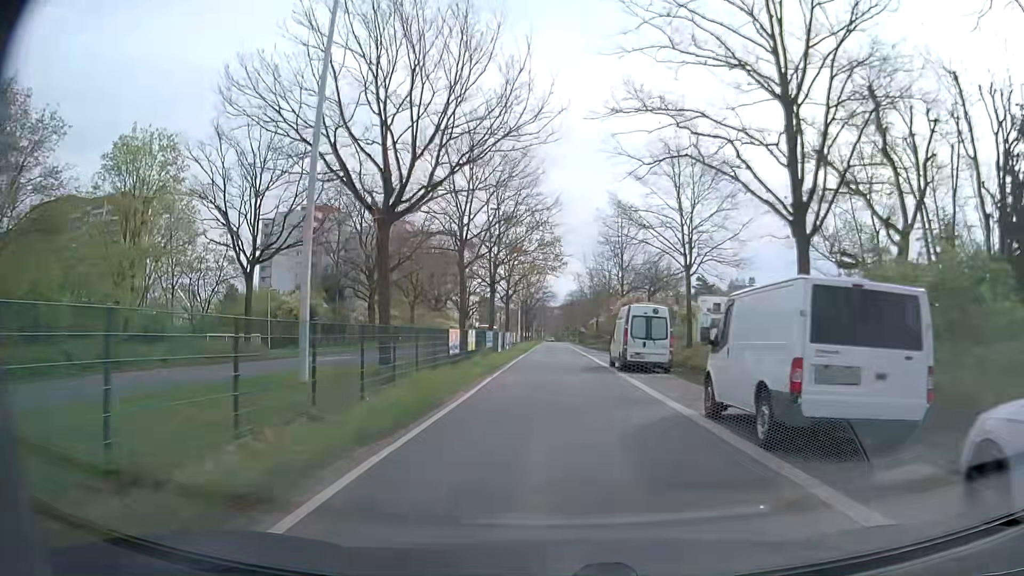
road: secondary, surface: asphalt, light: Day
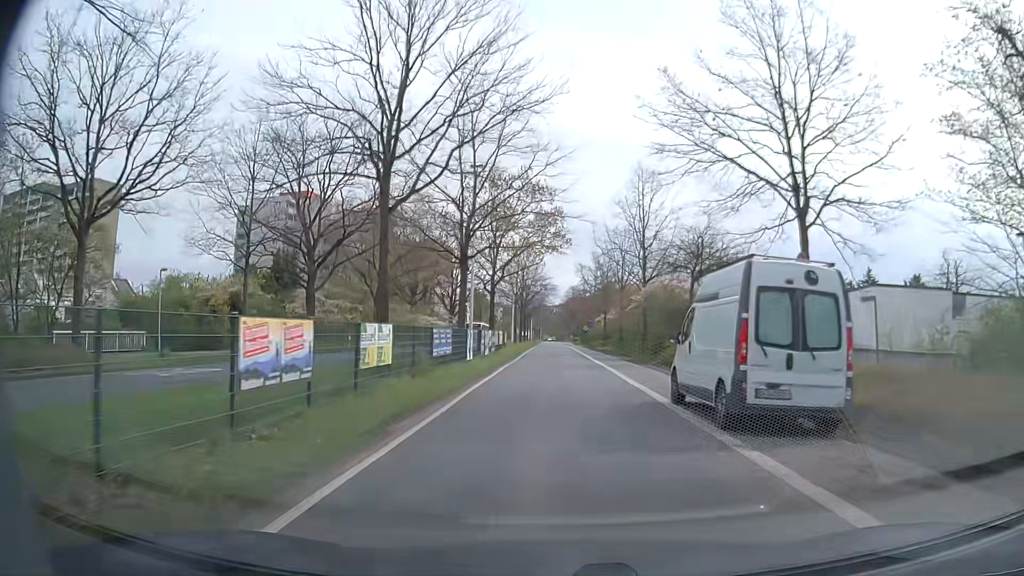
(0.0, +15.2) m; 0°
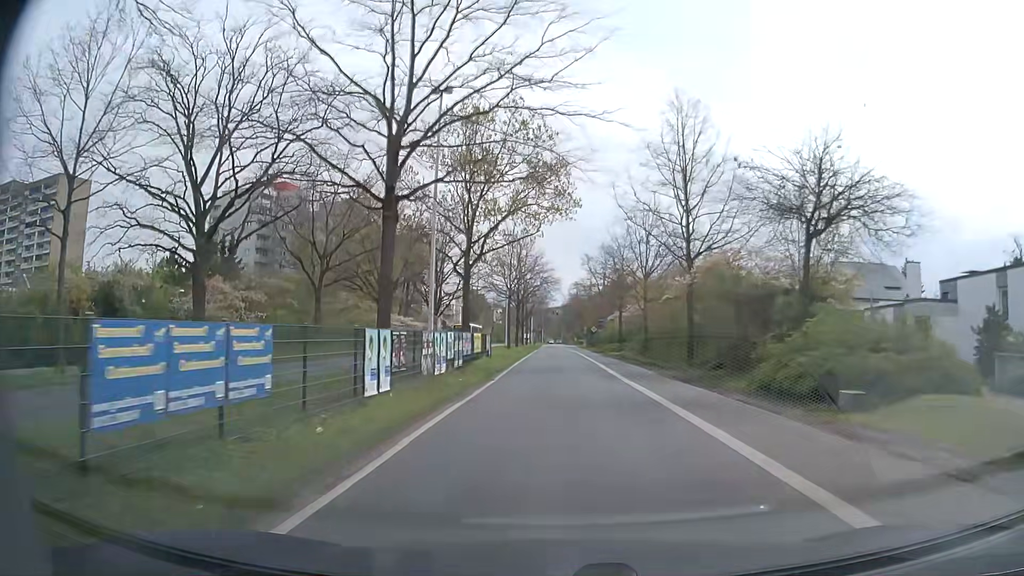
(0.0, +15.2) m; 0°
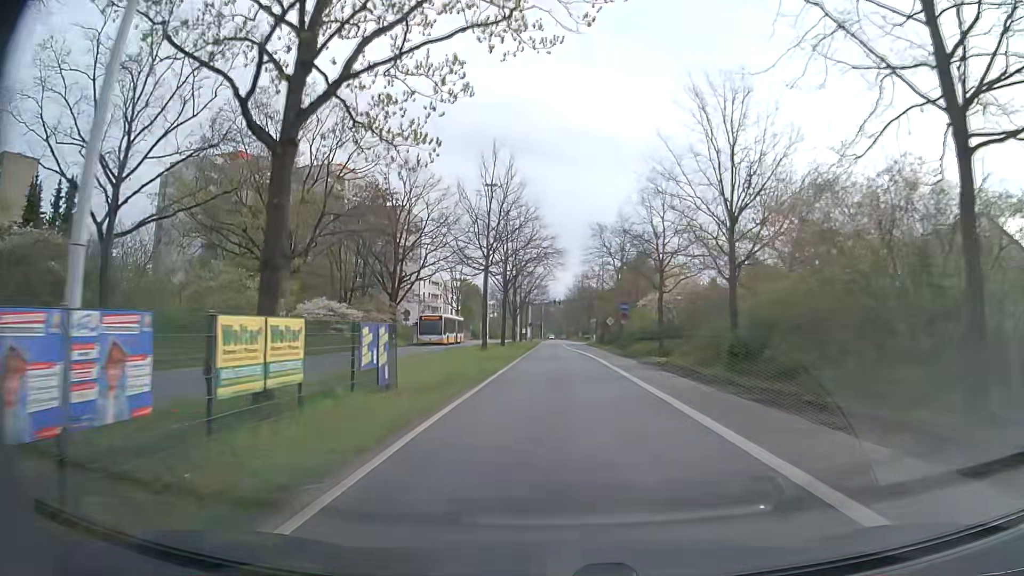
(-0.1, +22.9) m; 0°
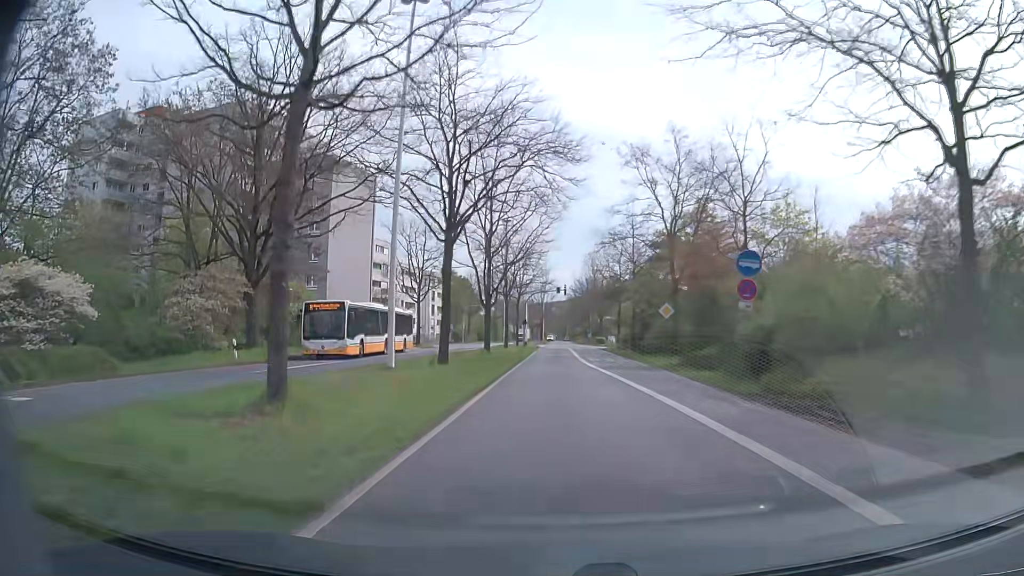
(0.0, +30.6) m; 0°
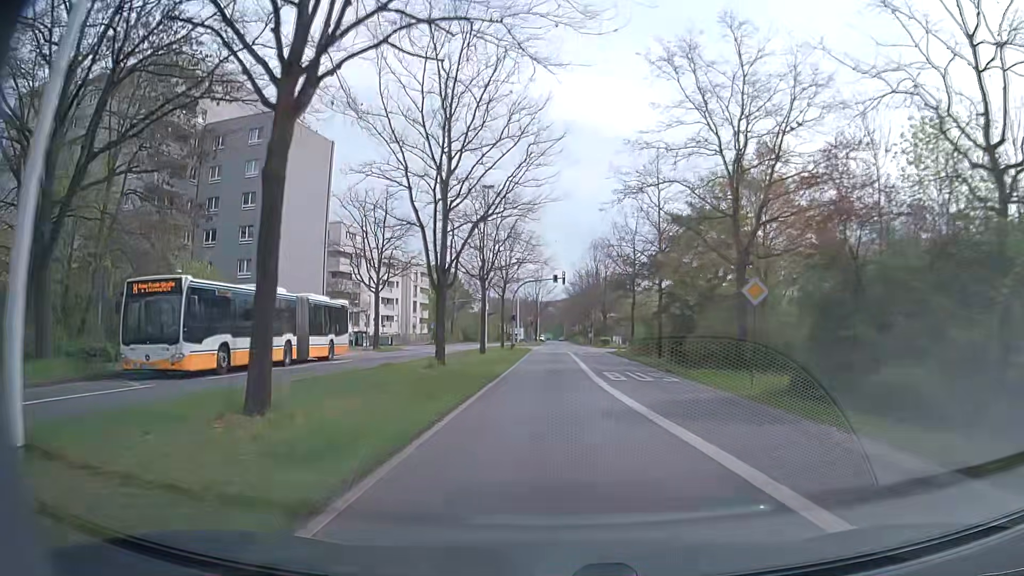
(-0.1, +15.3) m; 0°
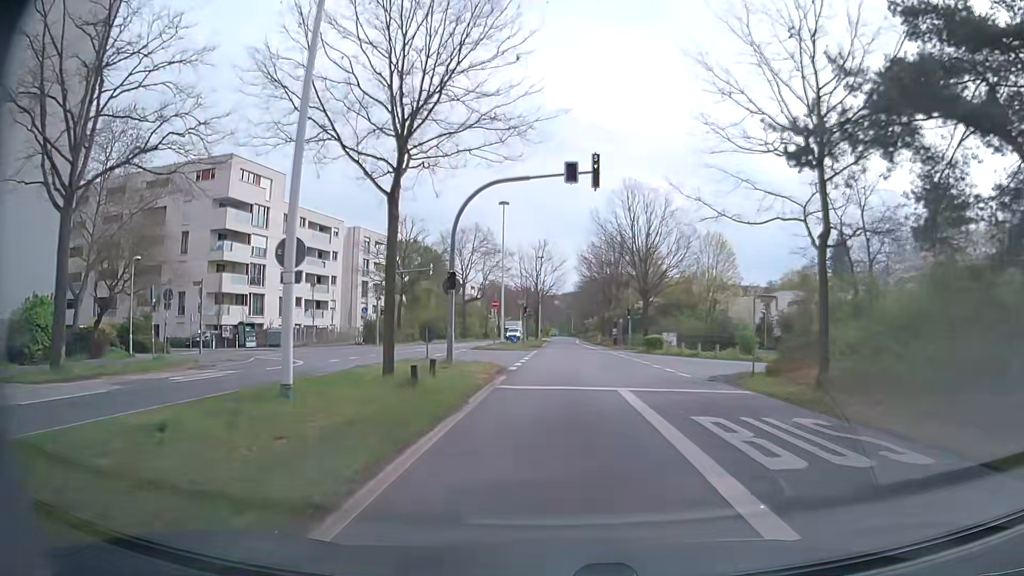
(-0.2, +38.3) m; -1°
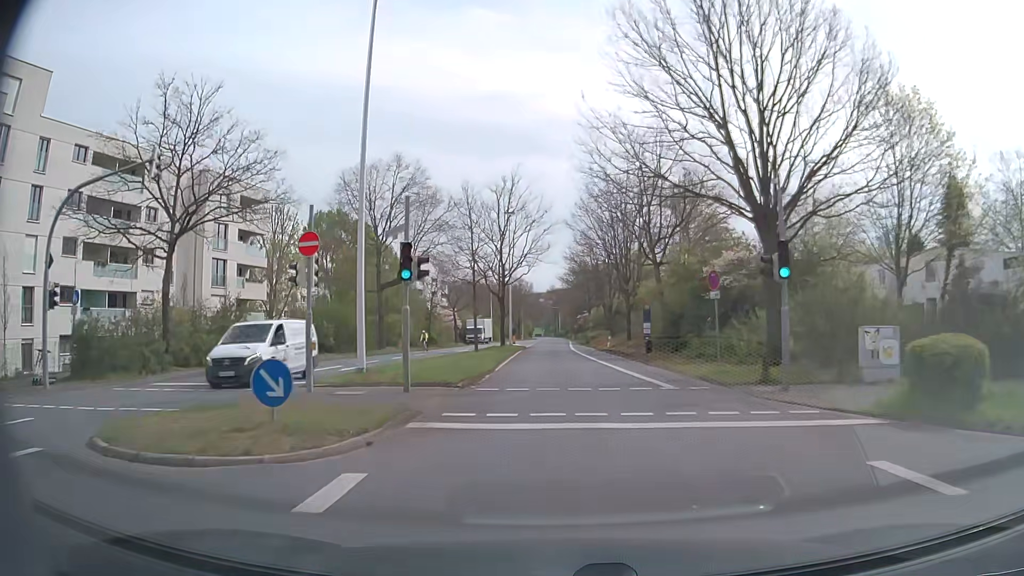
(+0.6, +38.3) m; +1°
(0, +10) (0, +20) (0, +30) (0, +40) (-1, +50) (-1, +60) (-1, +70) (-1, +80) (-1, +90) (0, +100) m
